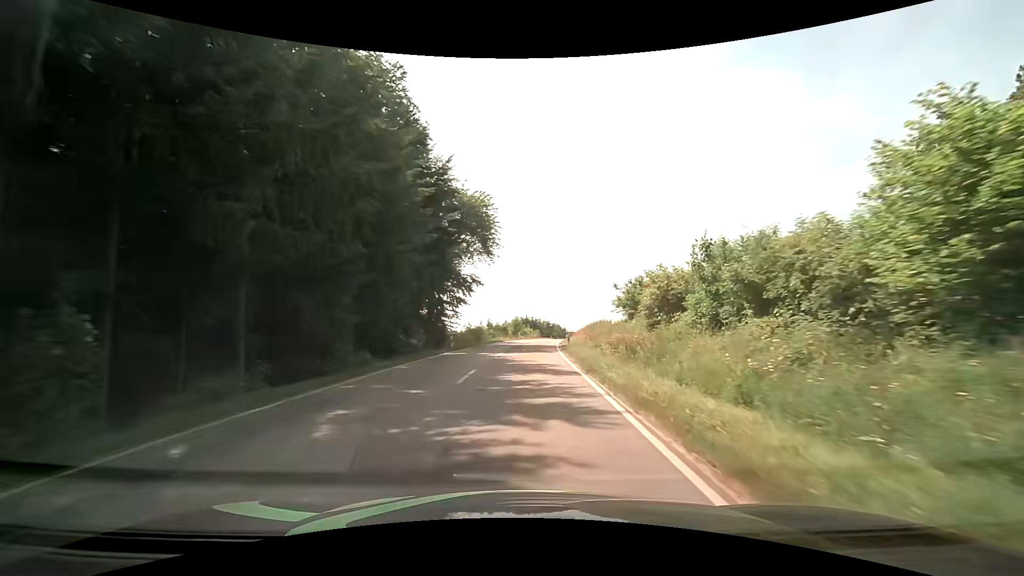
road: tertiary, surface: asphalt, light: Day
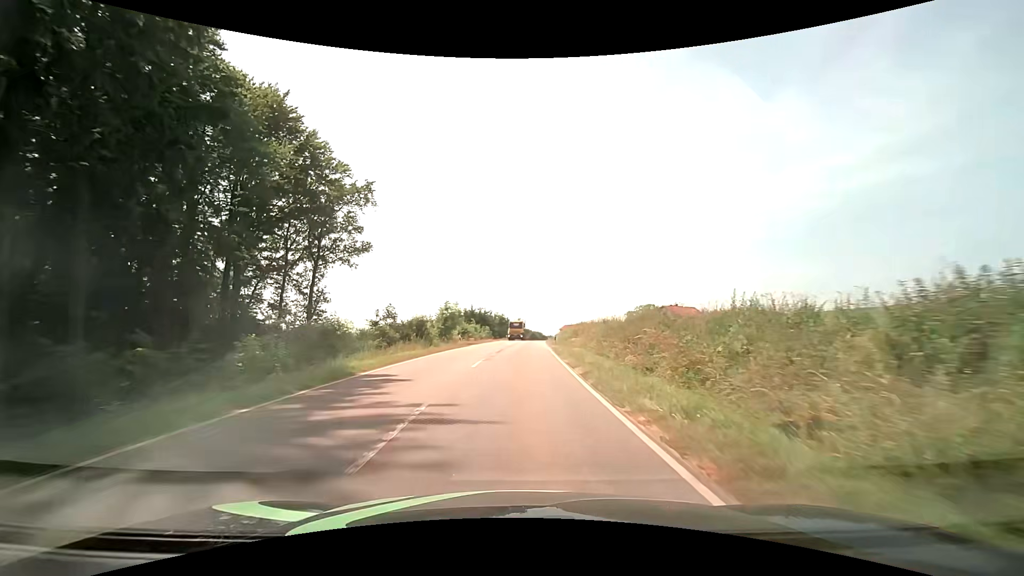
(+1.0, +42.9) m; +5°
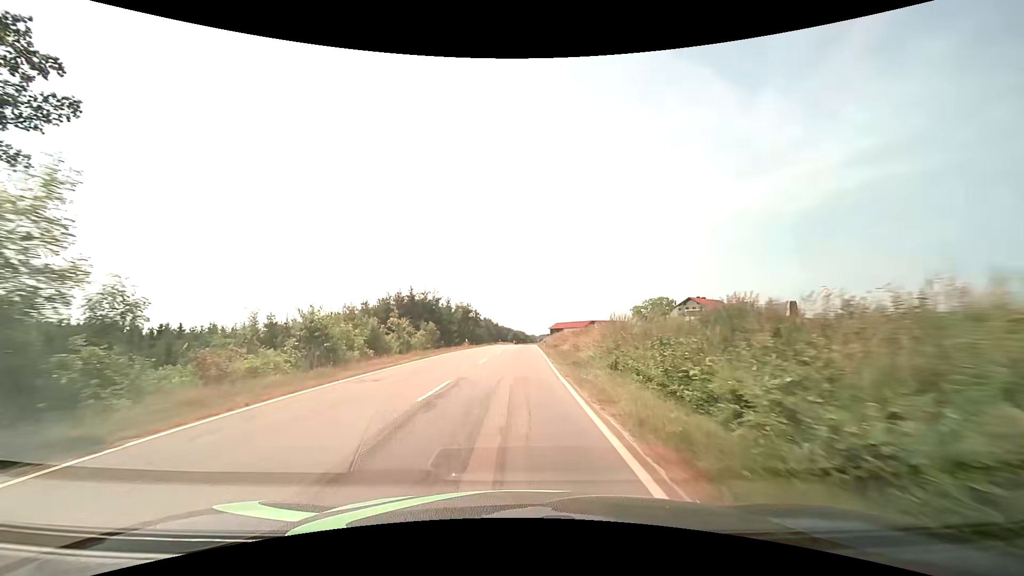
(+1.2, +42.6) m; +2°
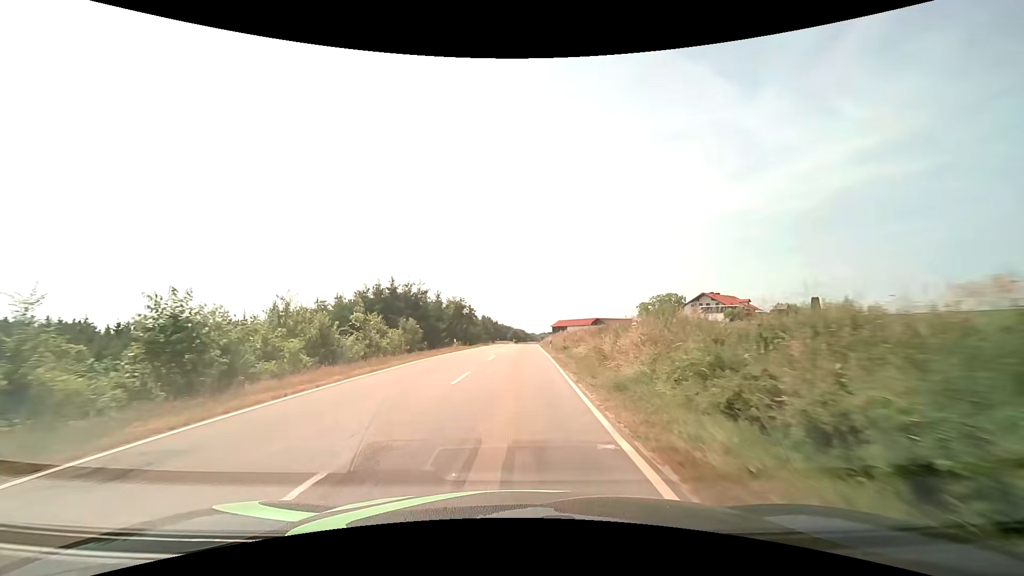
(0.0, +9.0) m; 0°
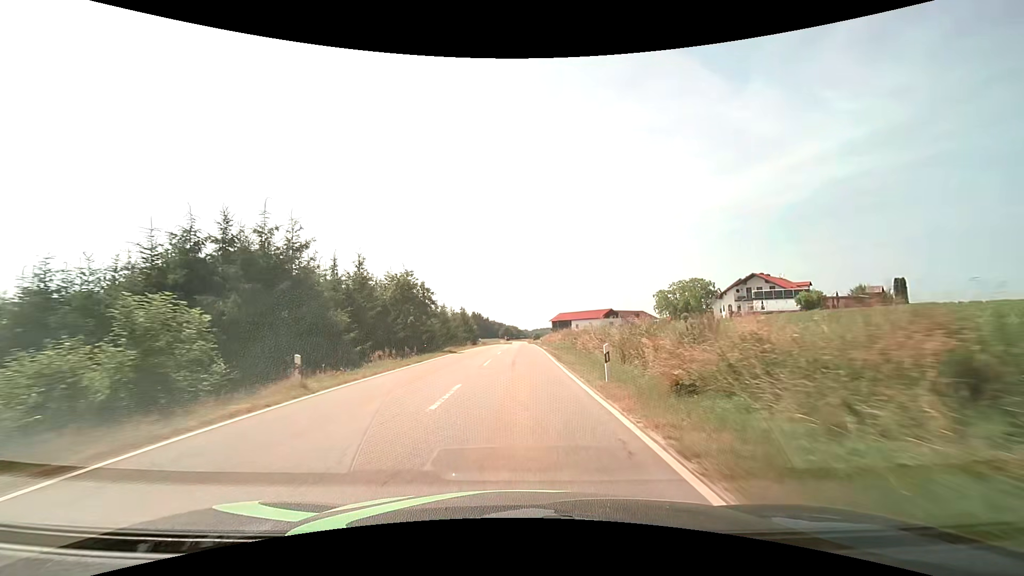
(+0.1, +28.1) m; +1°
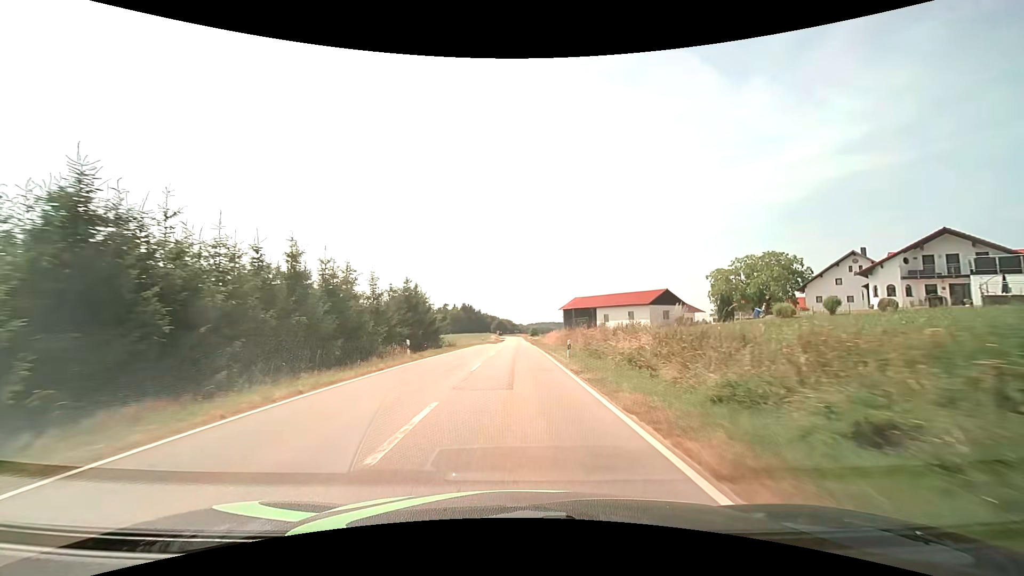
(+0.1, +39.0) m; 0°
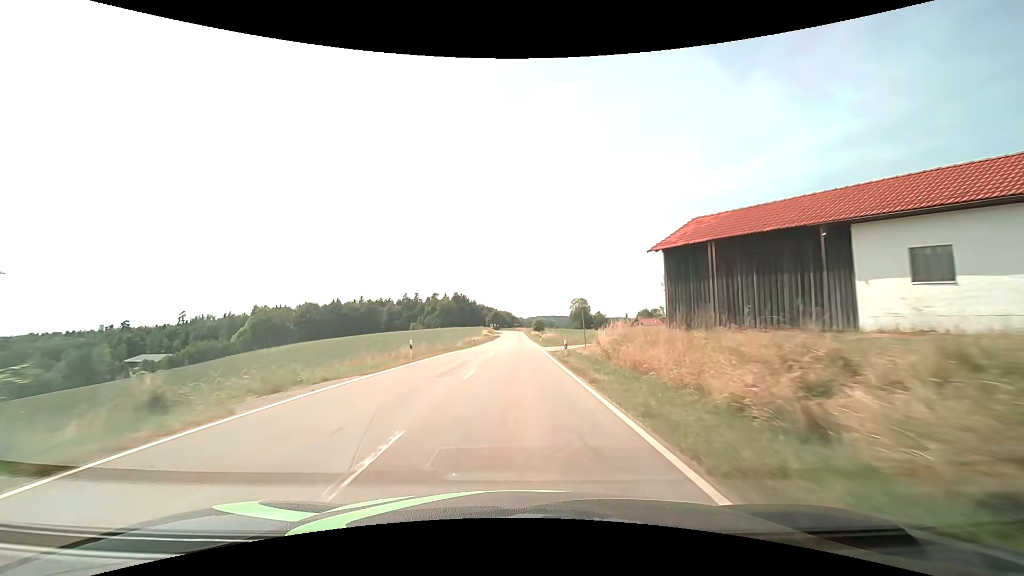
(0.0, +50.1) m; 0°
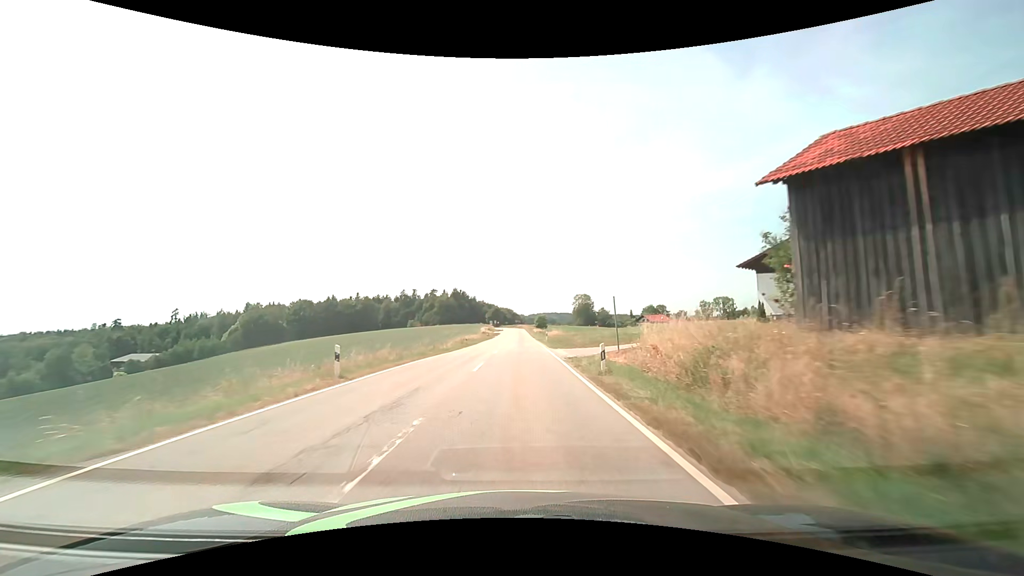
(0.0, +10.3) m; 0°
(0, +10) (0, +20) (0, +30) (0, +40) (0, +50) (0, +60) (0, +70) (0, +80) (0, +90) (0, +100) m
